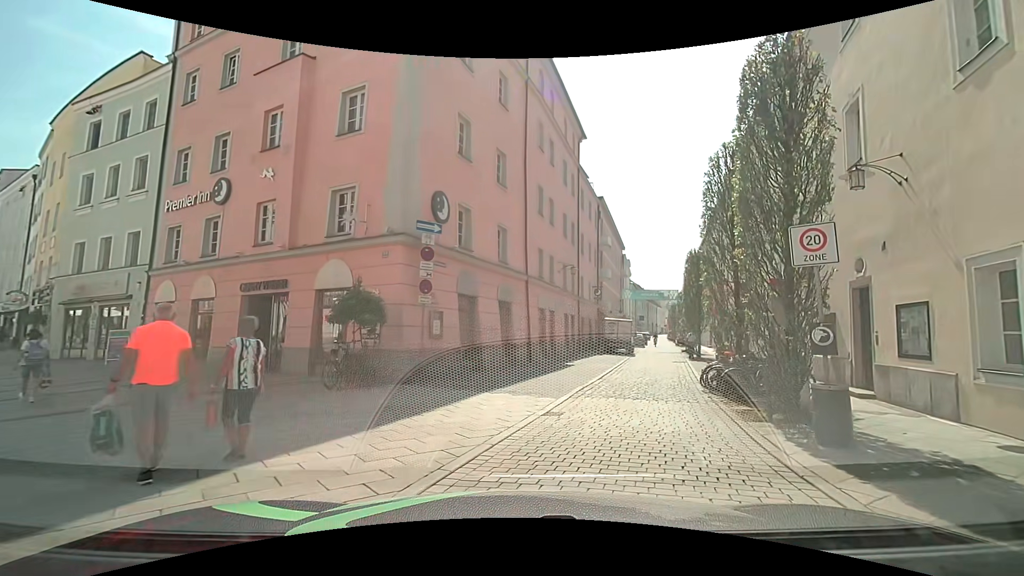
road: residential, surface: paving_stones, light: Day
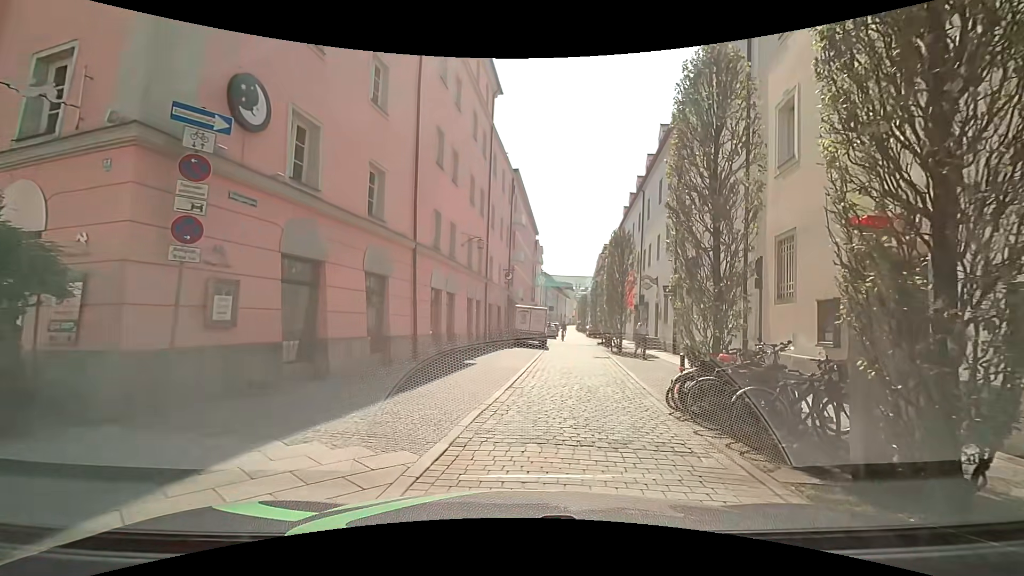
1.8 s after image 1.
(+0.5, +5.6) m; +12°
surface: sett
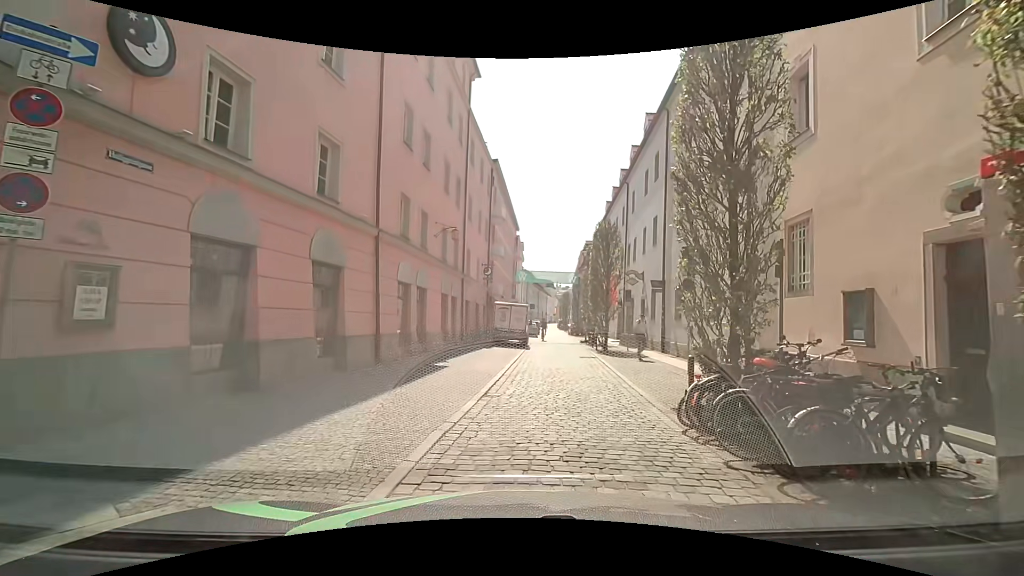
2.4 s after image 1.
(0.0, +1.8) m; +2°
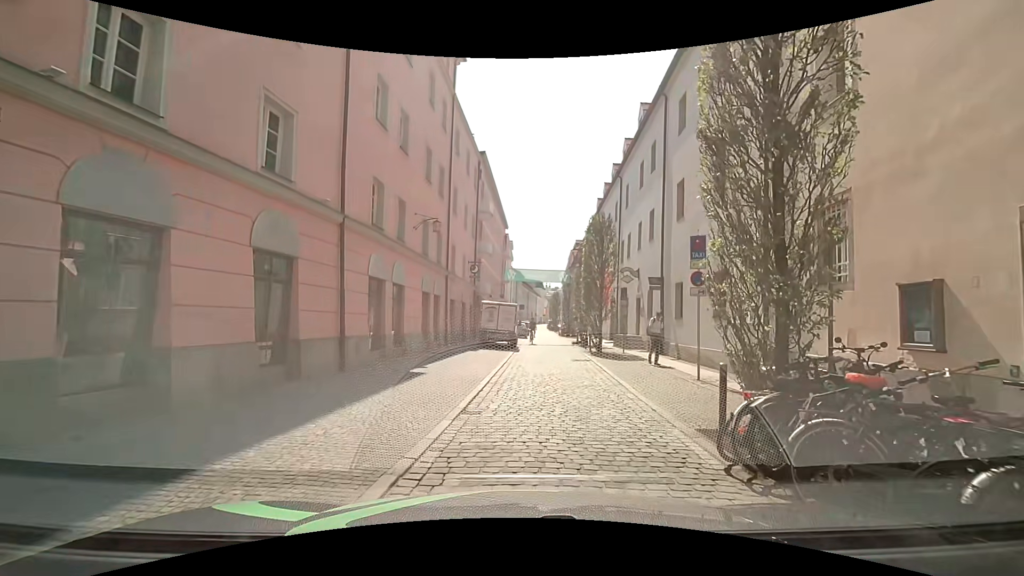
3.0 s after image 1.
(0.0, +1.8) m; -1°
